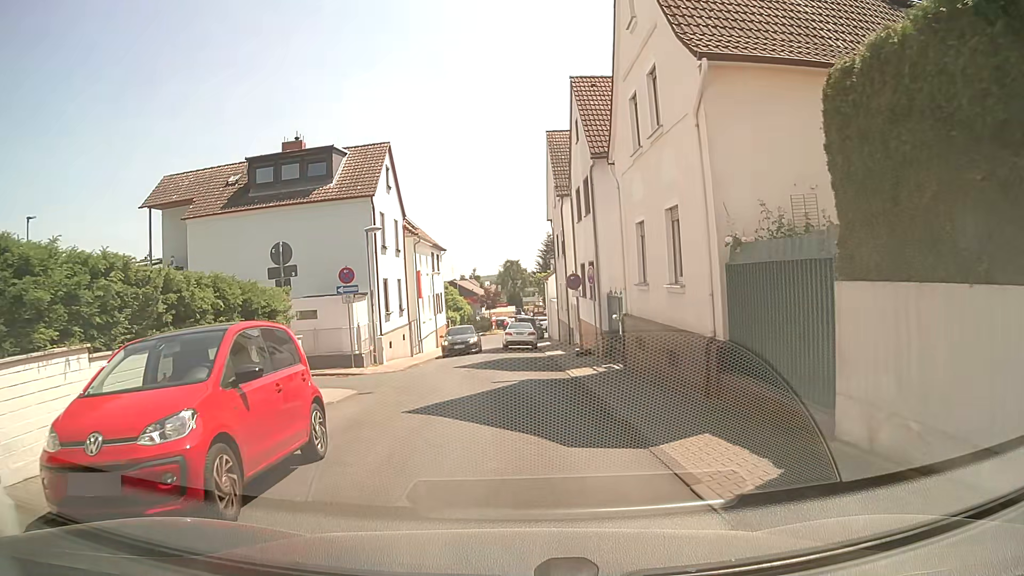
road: residential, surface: asphalt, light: Day
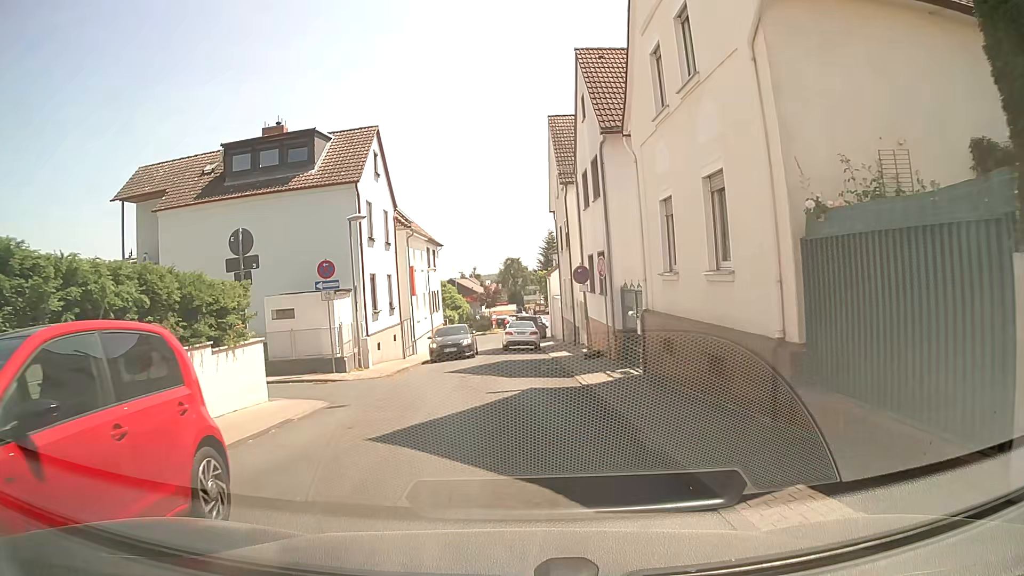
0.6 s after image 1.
(0.0, +2.7) m; 0°
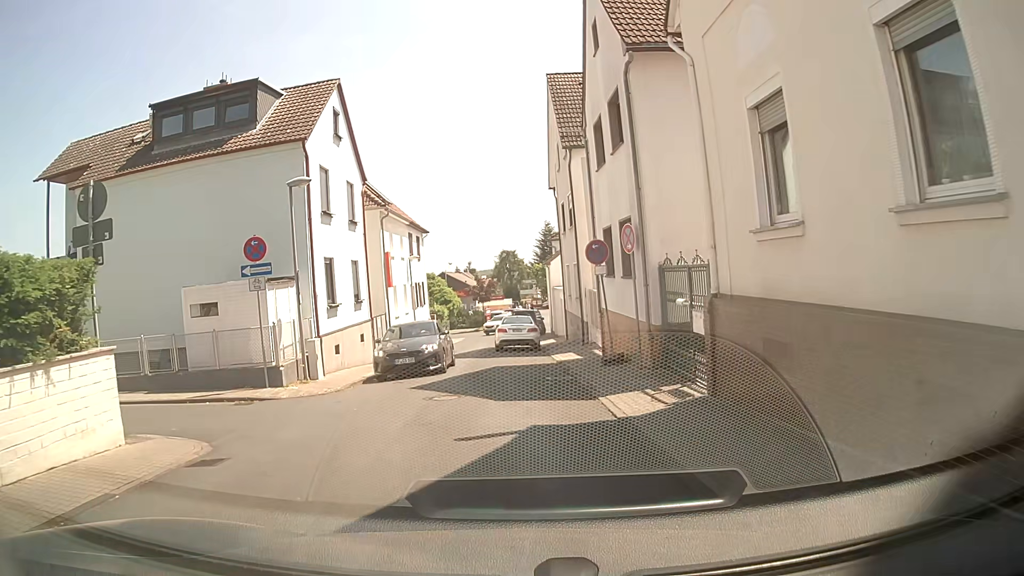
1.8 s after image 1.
(0.0, +5.5) m; 0°
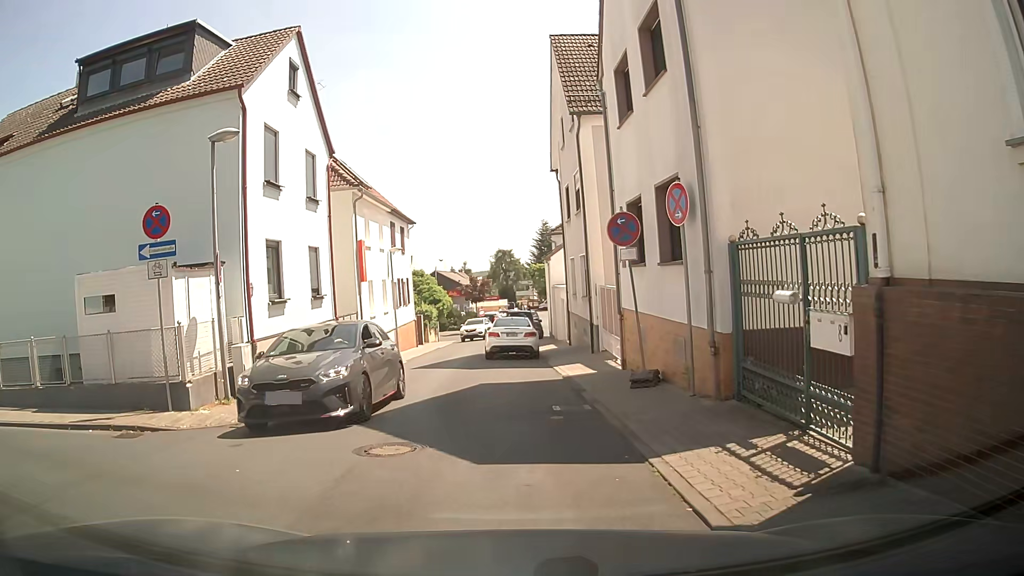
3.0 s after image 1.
(0.0, +4.4) m; 0°
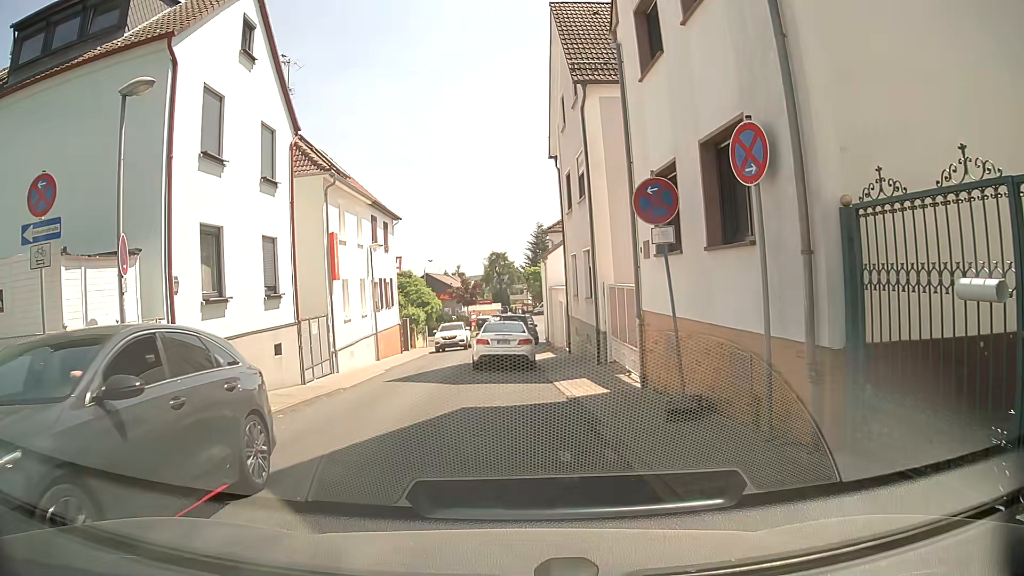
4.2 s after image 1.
(-0.1, +3.1) m; +1°
